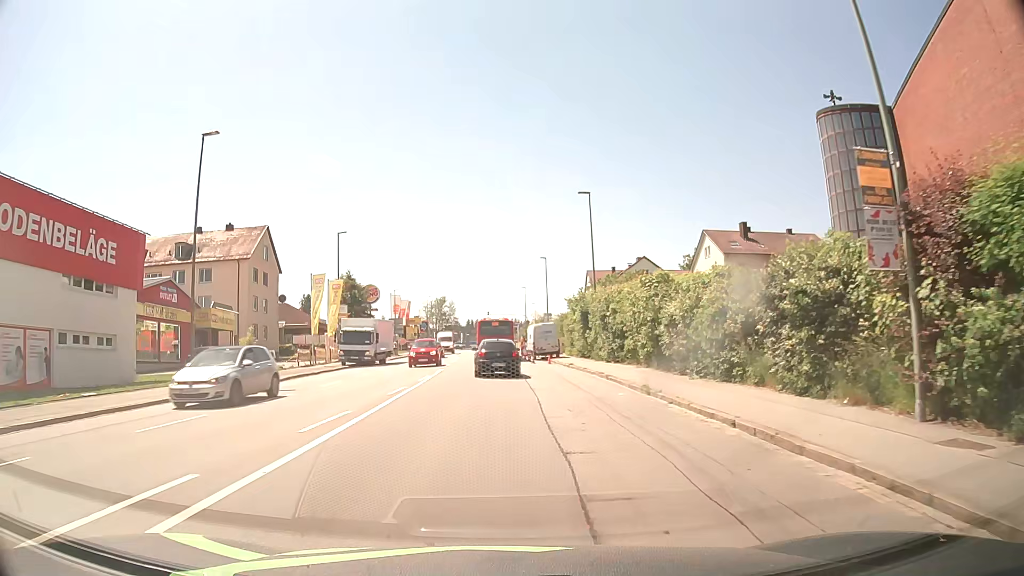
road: tertiary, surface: asphalt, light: Day
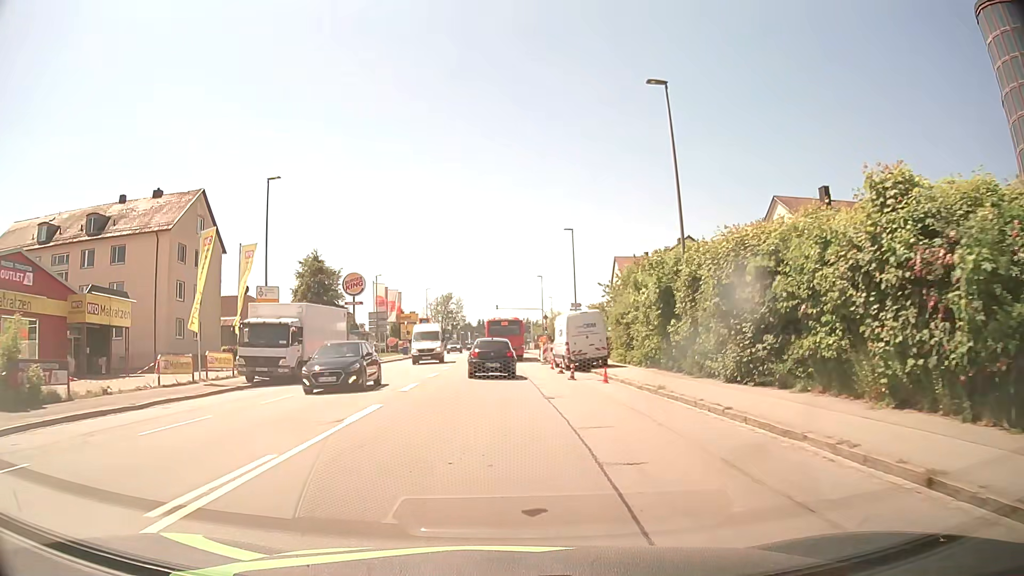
(-0.3, +18.8) m; -1°
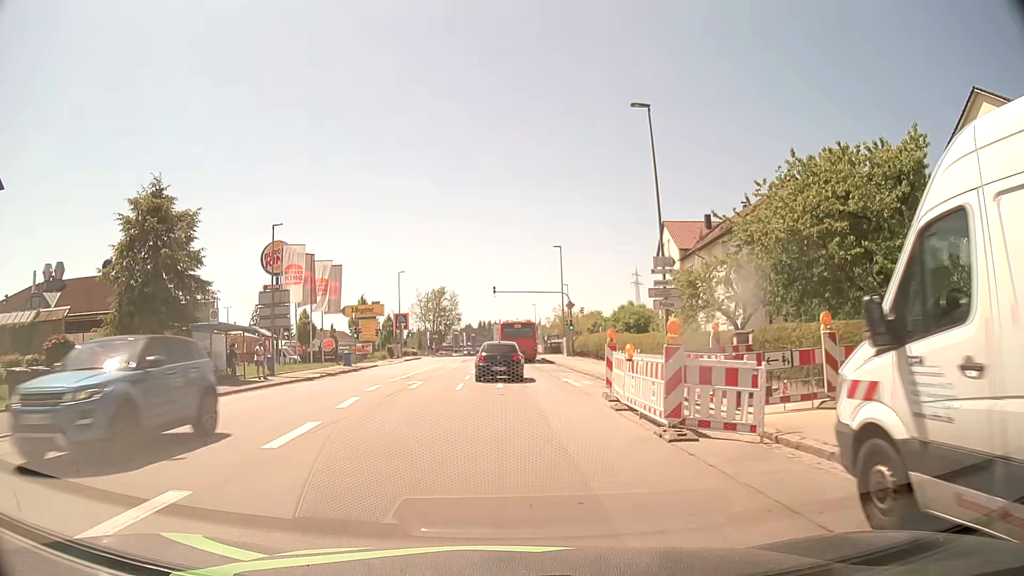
(-0.1, +30.4) m; 0°
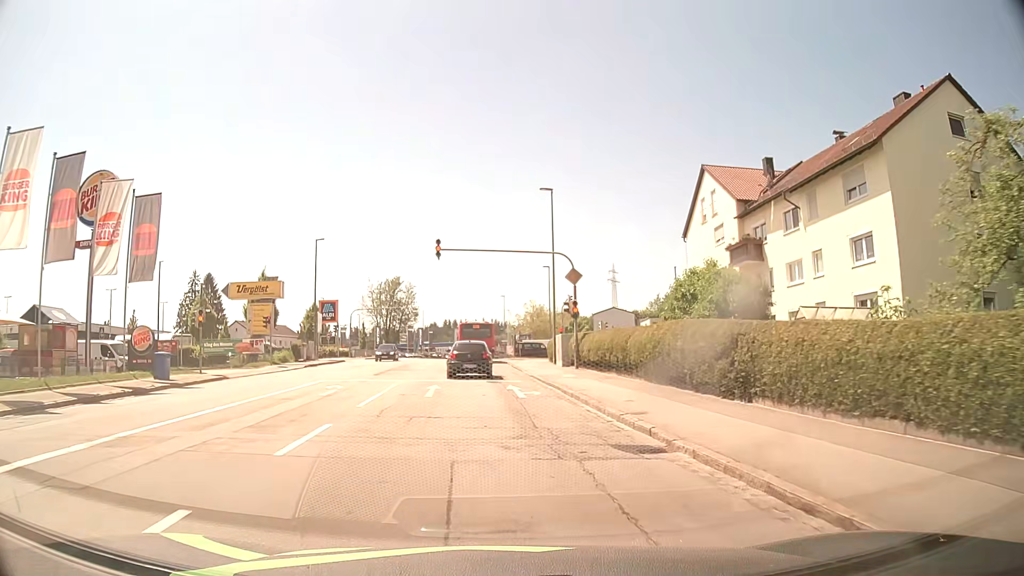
(+0.6, +24.1) m; +3°
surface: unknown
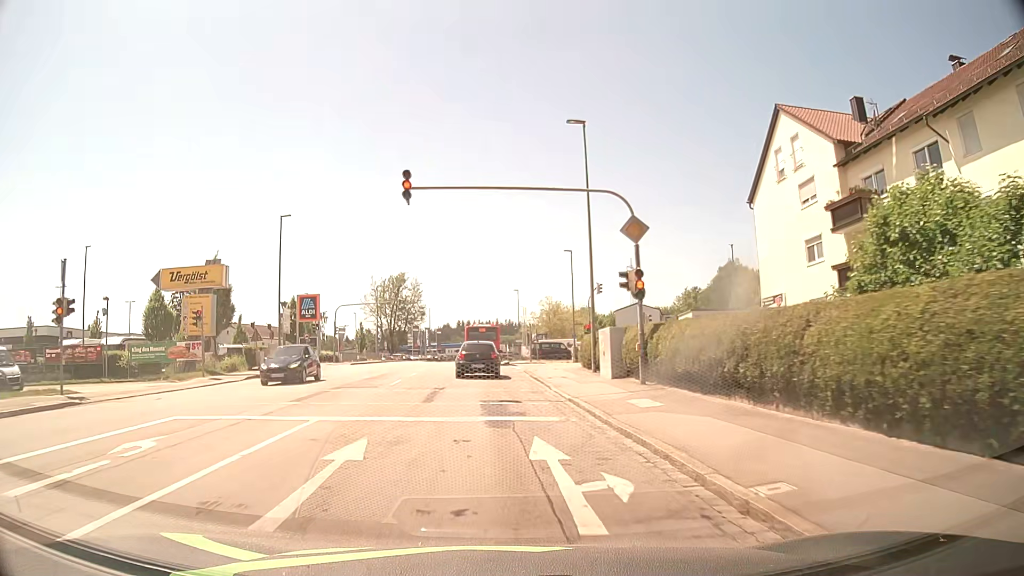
(-0.1, +12.4) m; -1°
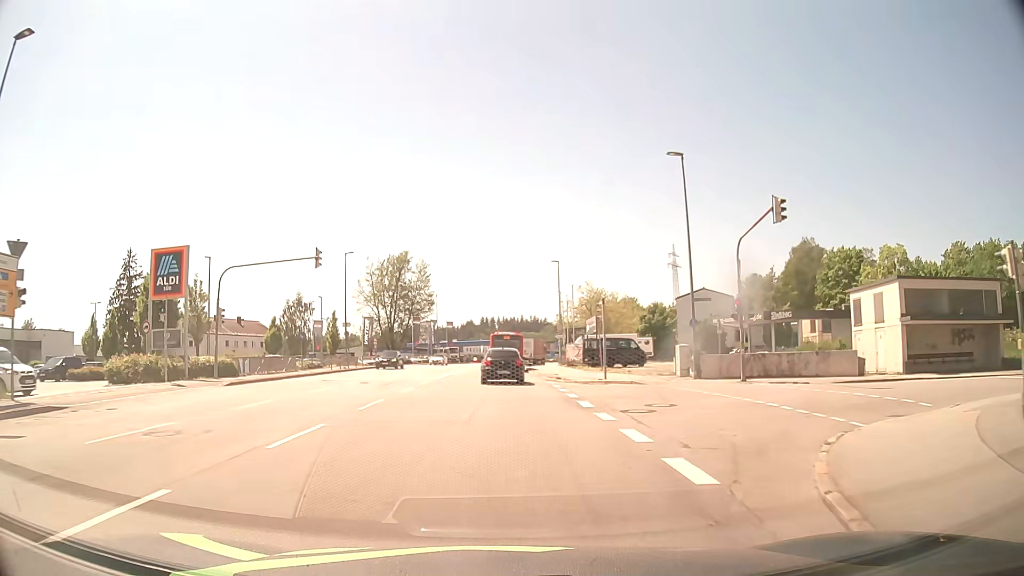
(-1.0, +31.5) m; -2°
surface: asphalt
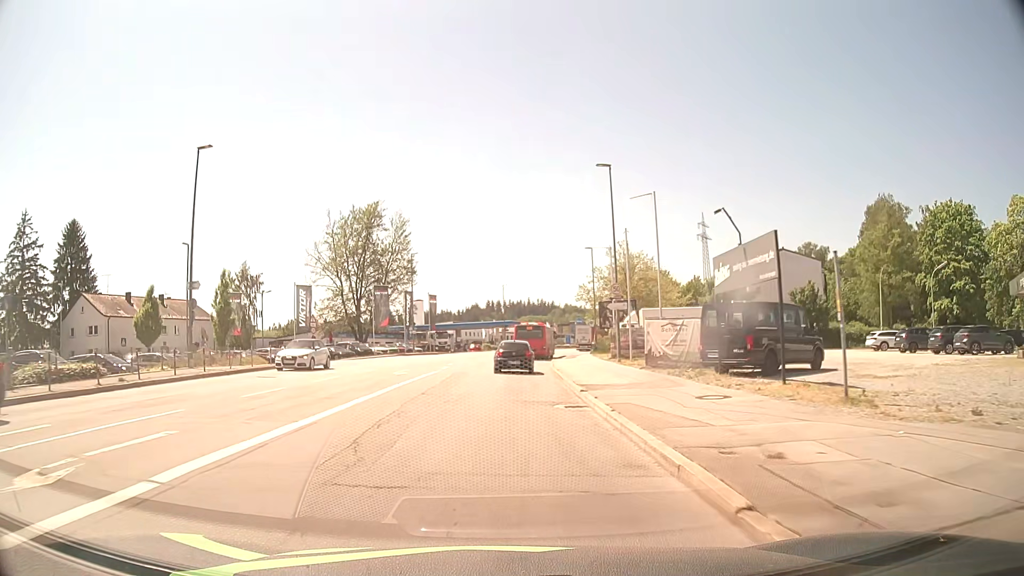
(0.0, +31.2) m; 0°
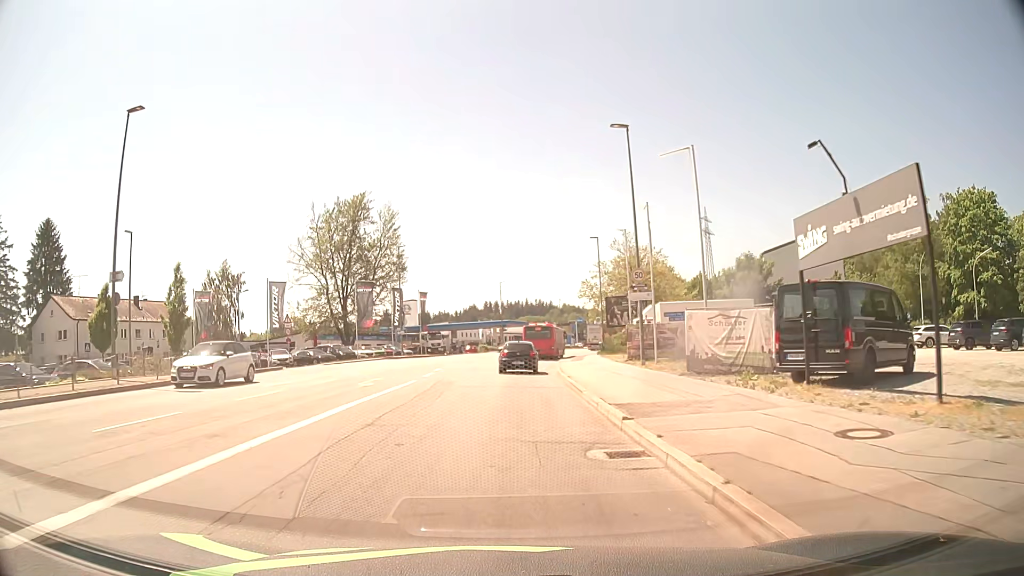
(0.0, +6.4) m; 0°
(0, +10) (0, +20) (0, +30) (+1, +40) (+1, +50) (+3, +60) (+4, +70) (+6, +80) (+8, +89) (+11, +99) m
